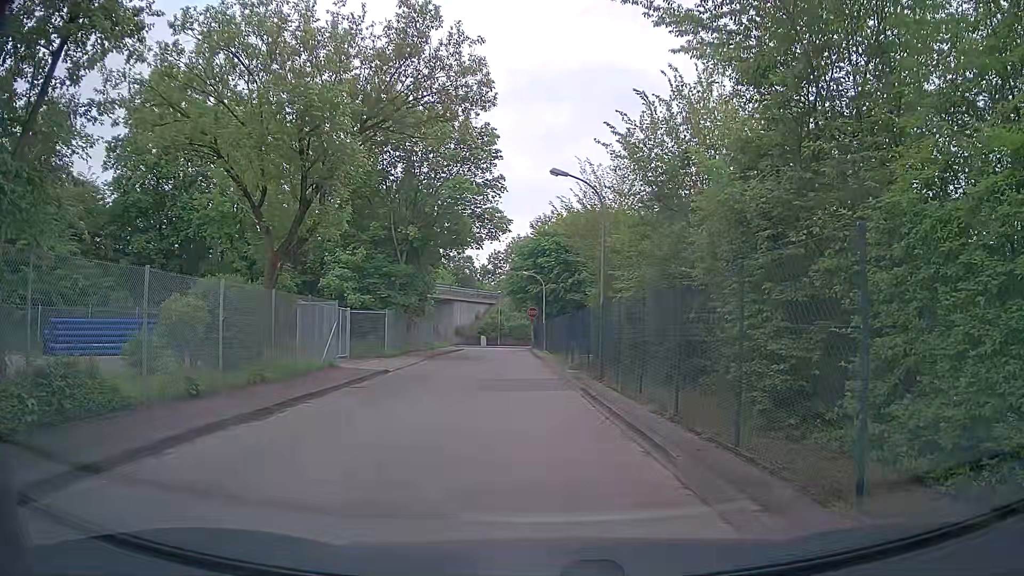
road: tertiary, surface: asphalt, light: Day
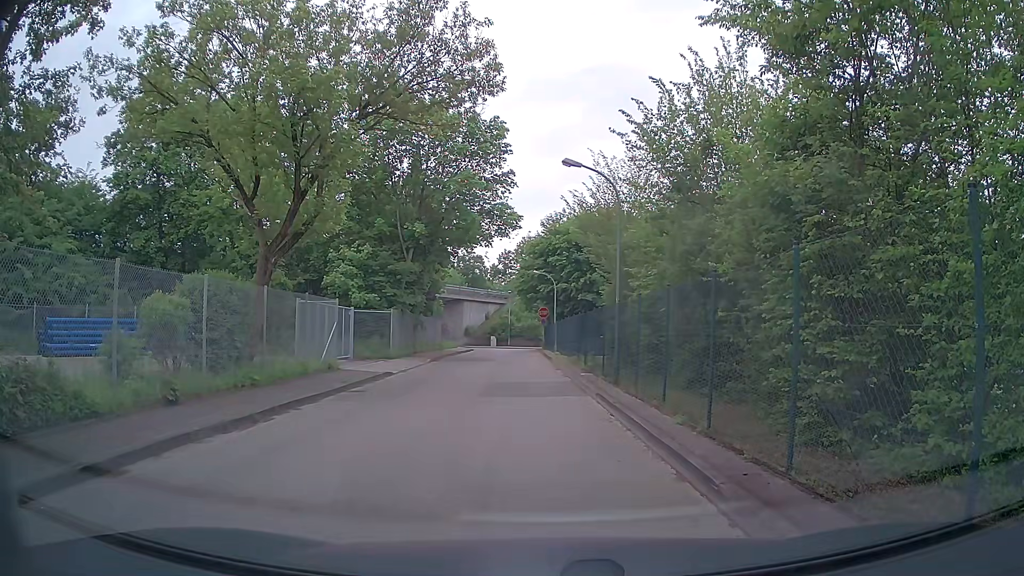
(0.0, +1.1) m; 0°
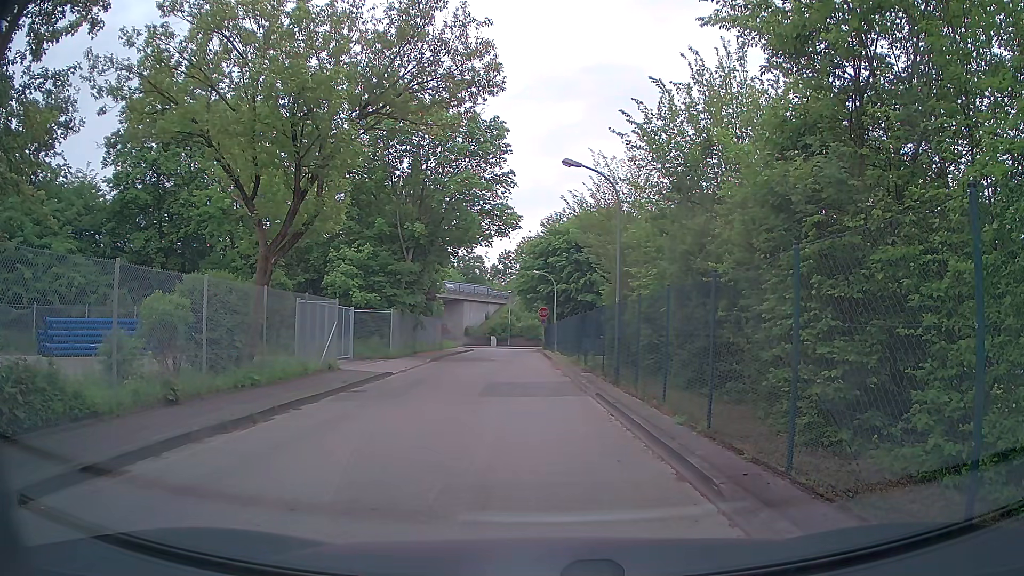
(0.0, 0.0) m; 0°
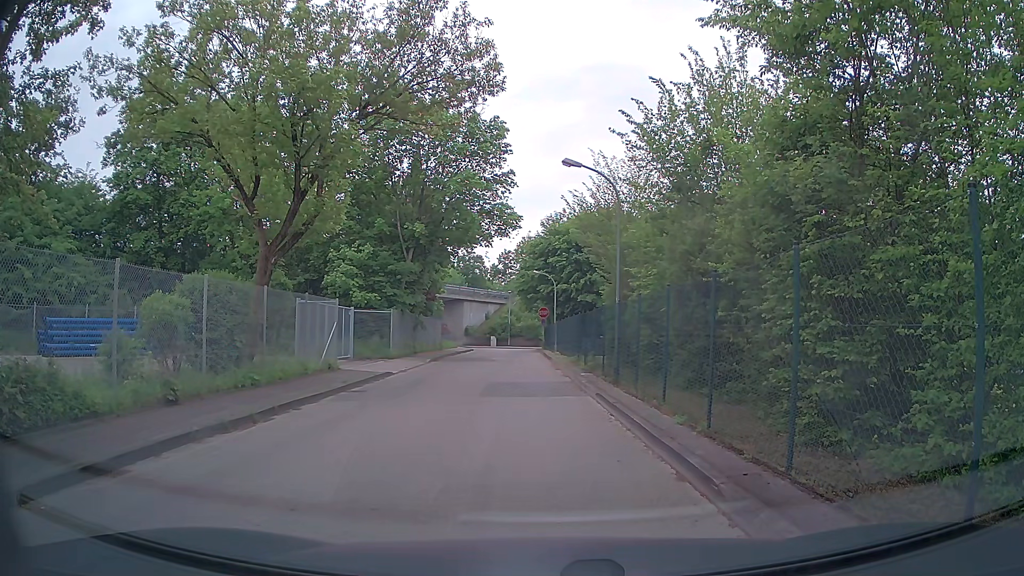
(0.0, 0.0) m; 0°
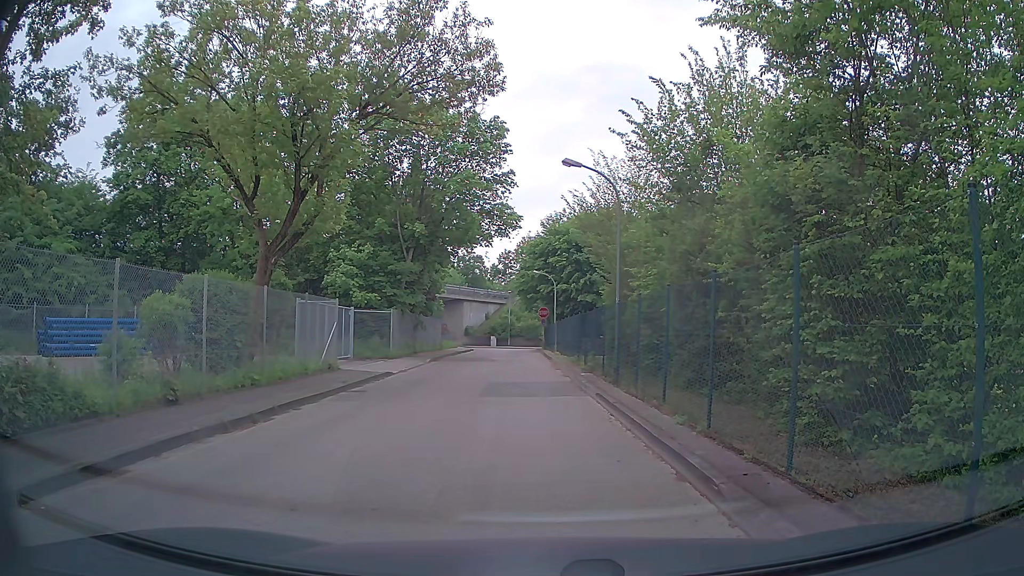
(0.0, 0.0) m; 0°
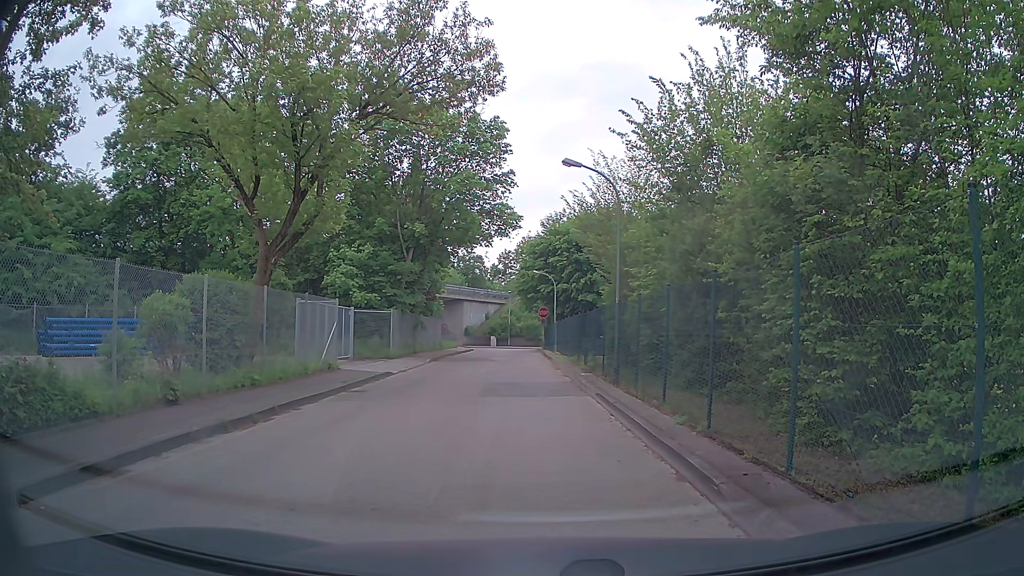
(0.0, 0.0) m; 0°
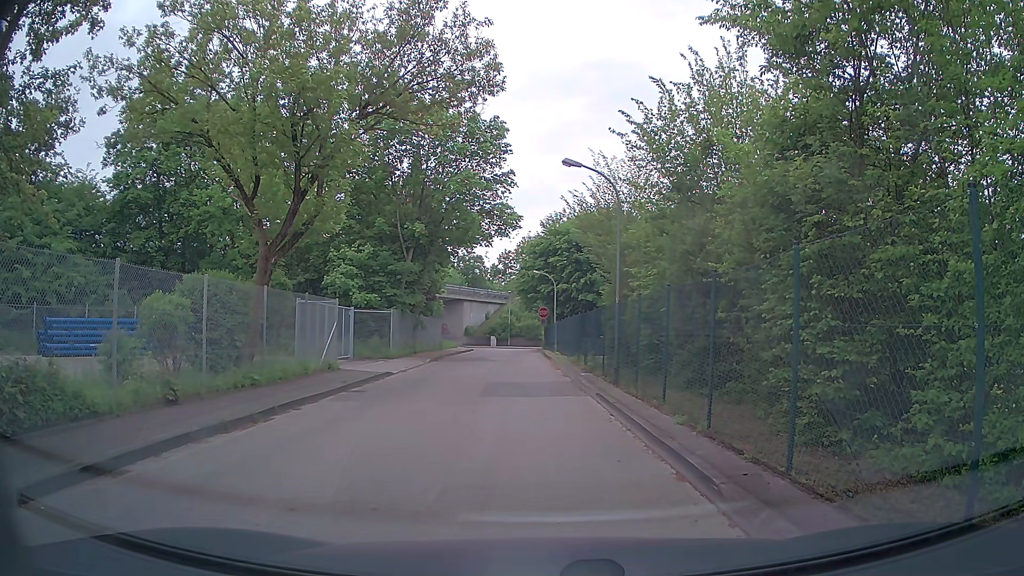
(0.0, 0.0) m; 0°
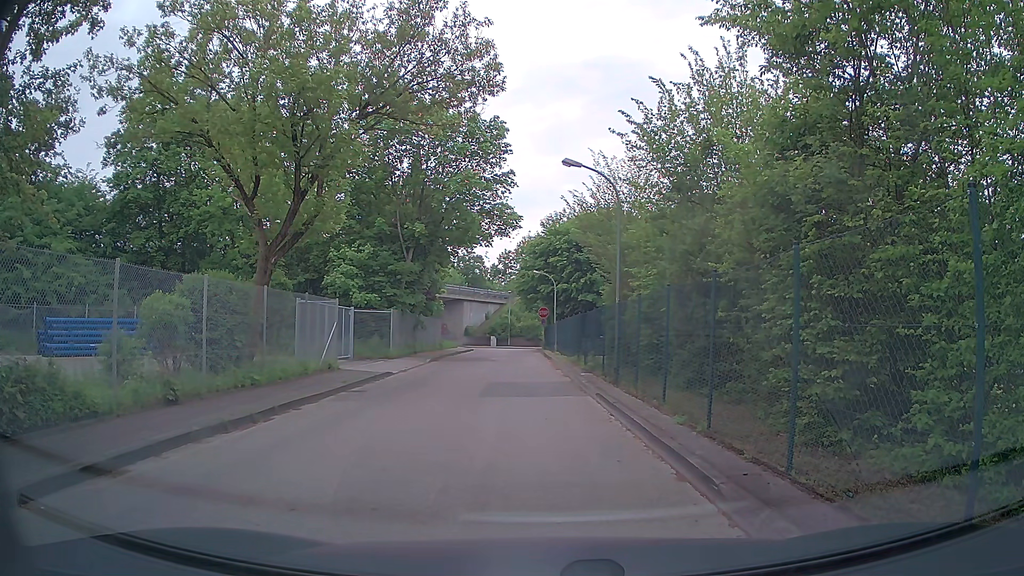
(0.0, 0.0) m; 0°
